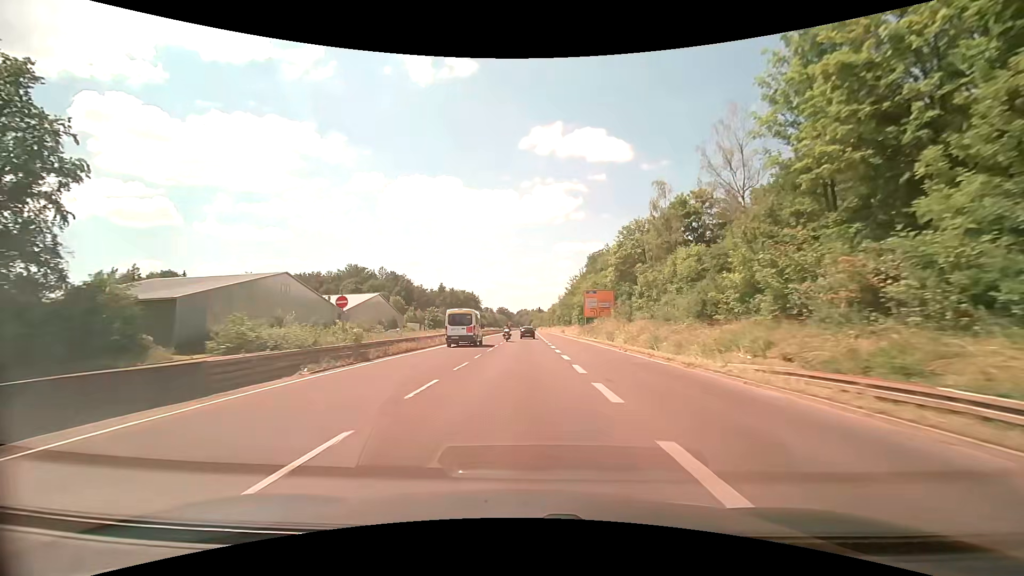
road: trunk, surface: asphalt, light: Day
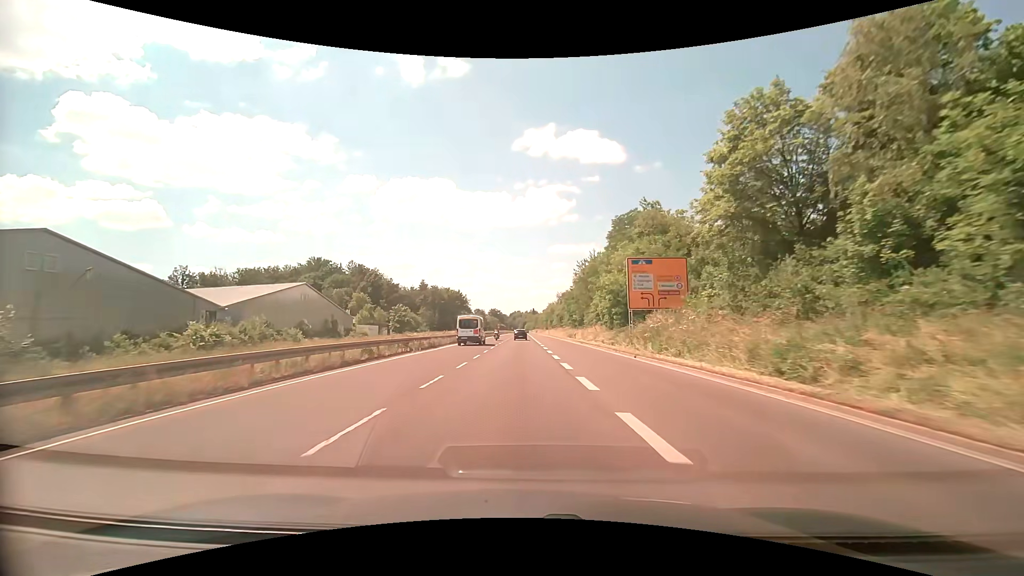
(+0.2, +33.9) m; +1°
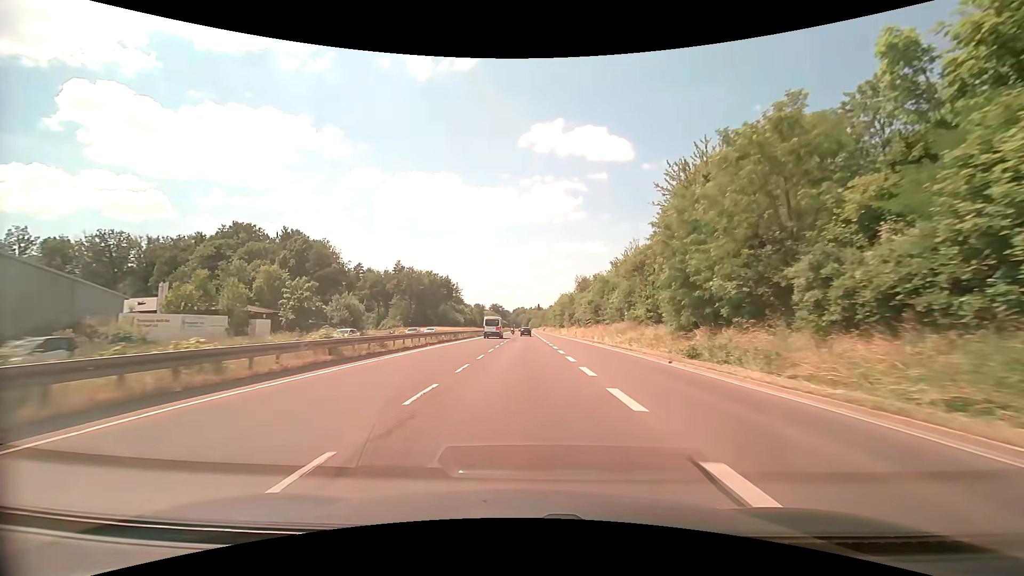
(-0.9, +57.1) m; -1°
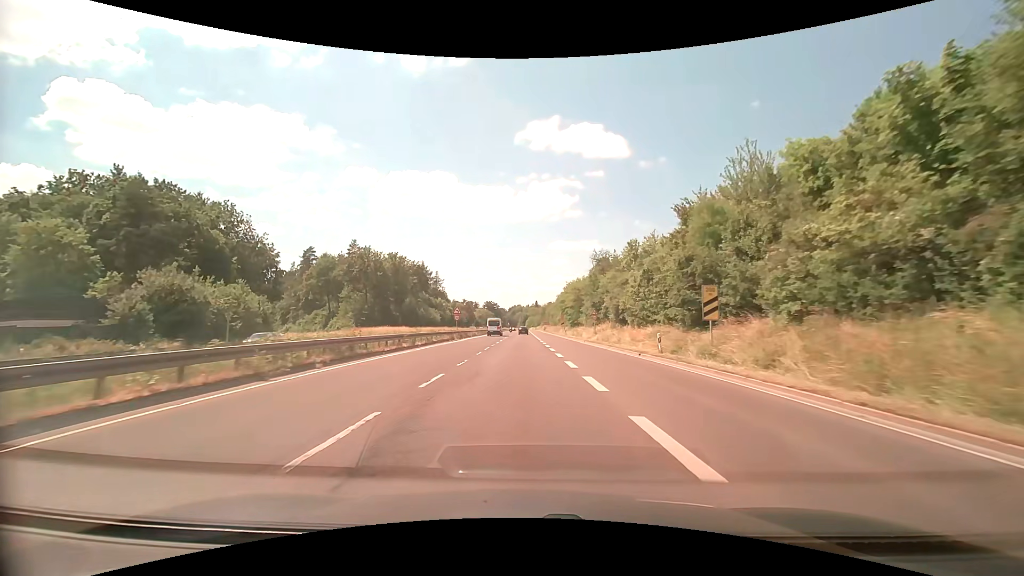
(+0.3, +45.6) m; 0°
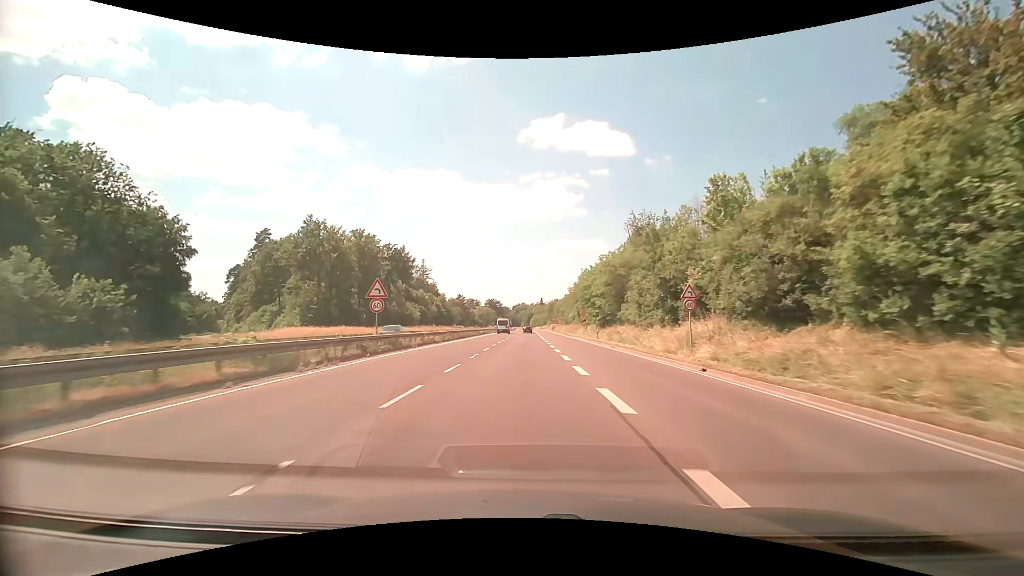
(+0.1, +32.6) m; 0°
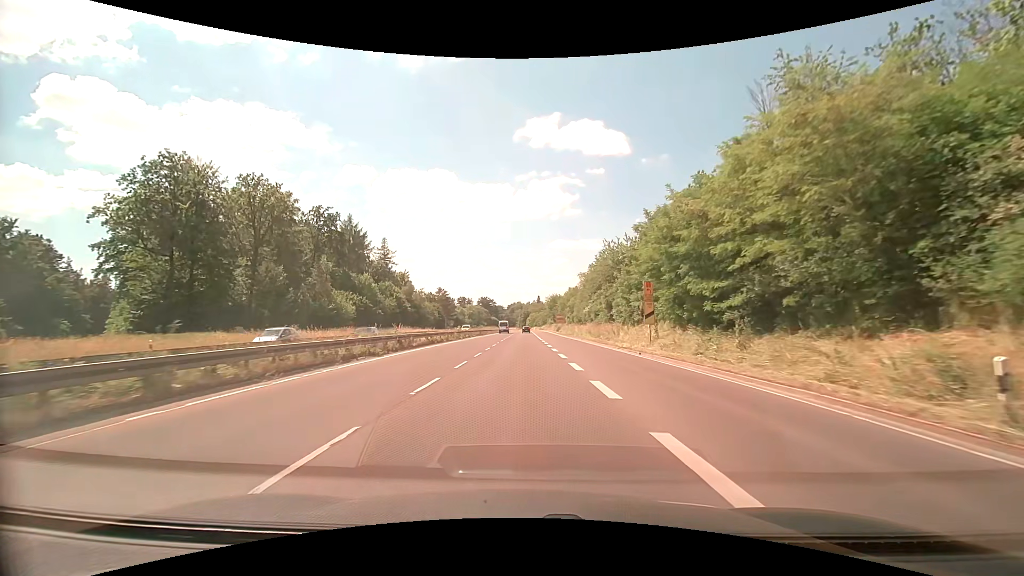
(0.0, +40.3) m; +1°
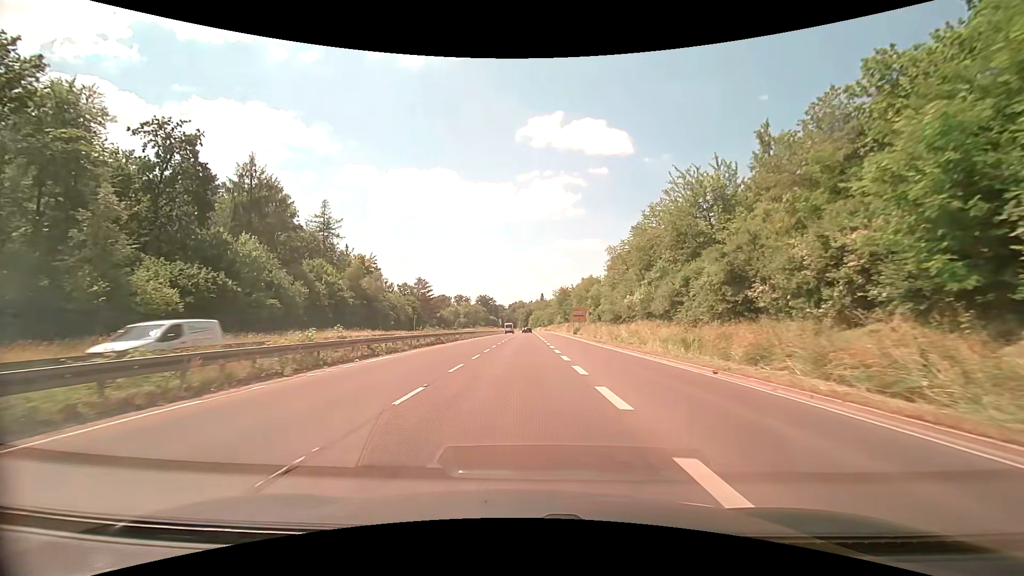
(-0.1, +37.0) m; 0°
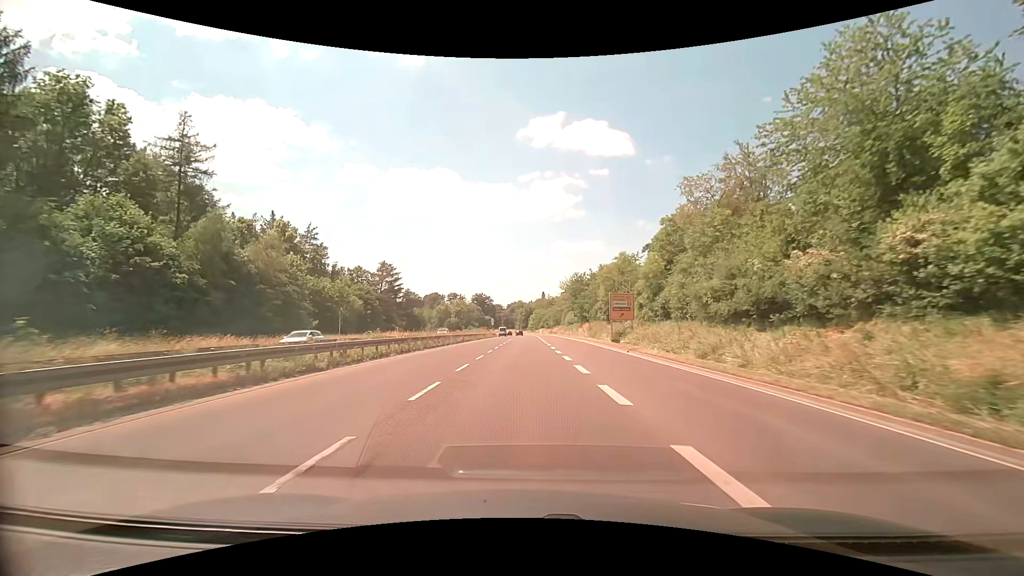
(-0.2, +35.3) m; 0°
(0, +10) (0, +20) (0, +30) (0, +40) (0, +50) (0, +60) (0, +70) (0, +80) (0, +90) (0, +100) m
